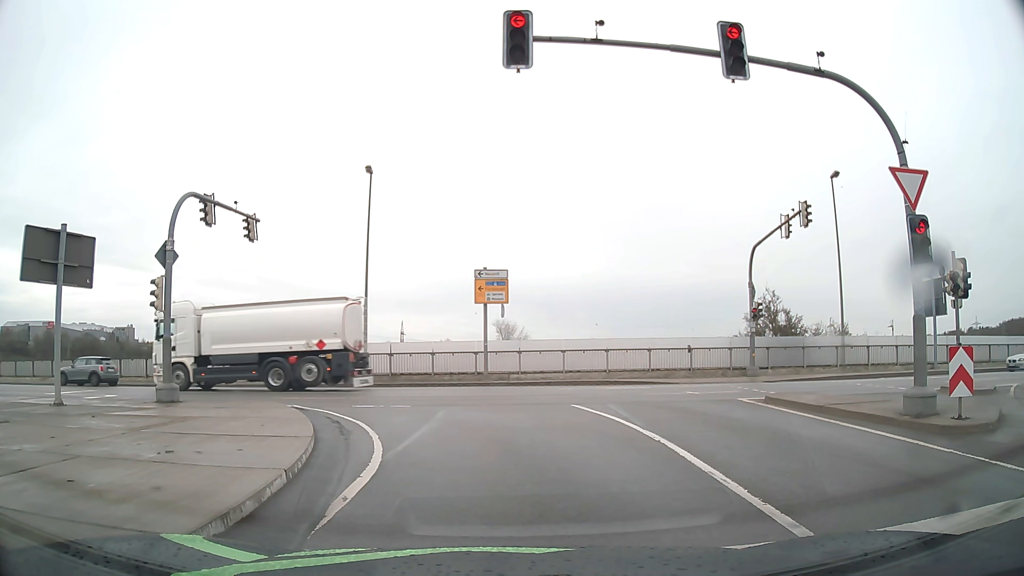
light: Day
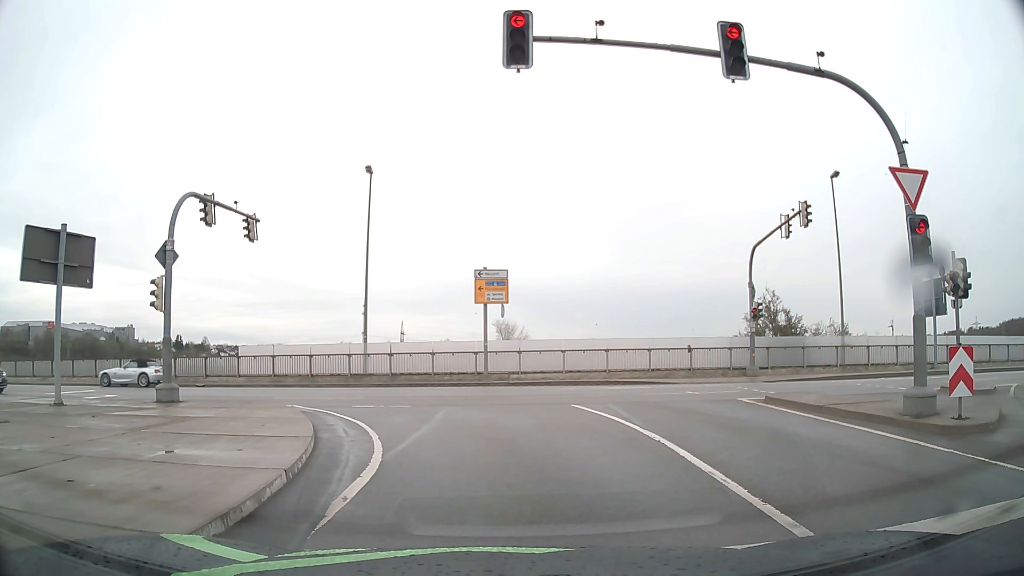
(0.0, 0.0) m; 0°
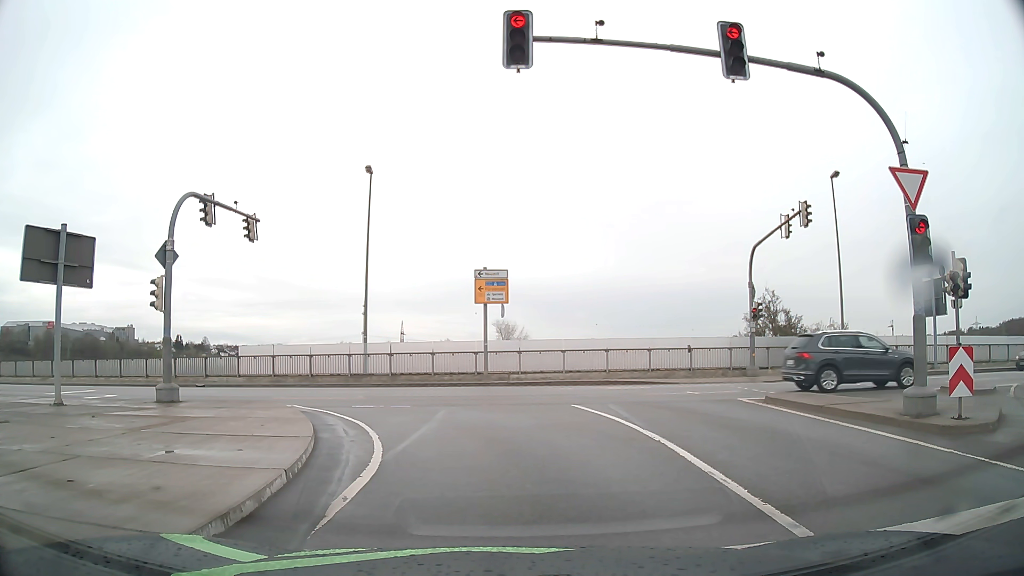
(0.0, 0.0) m; 0°
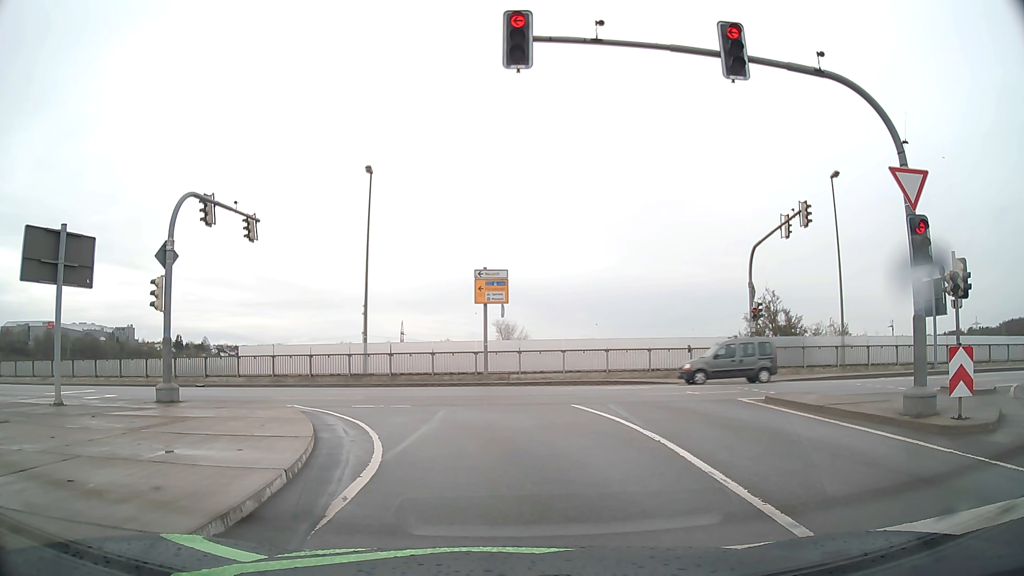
(0.0, 0.0) m; 0°
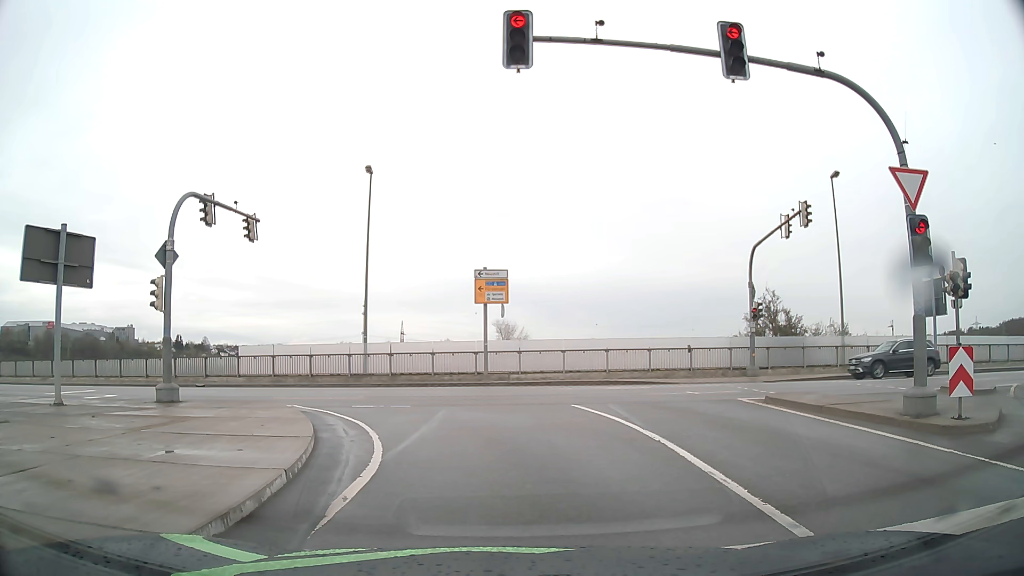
(0.0, 0.0) m; 0°
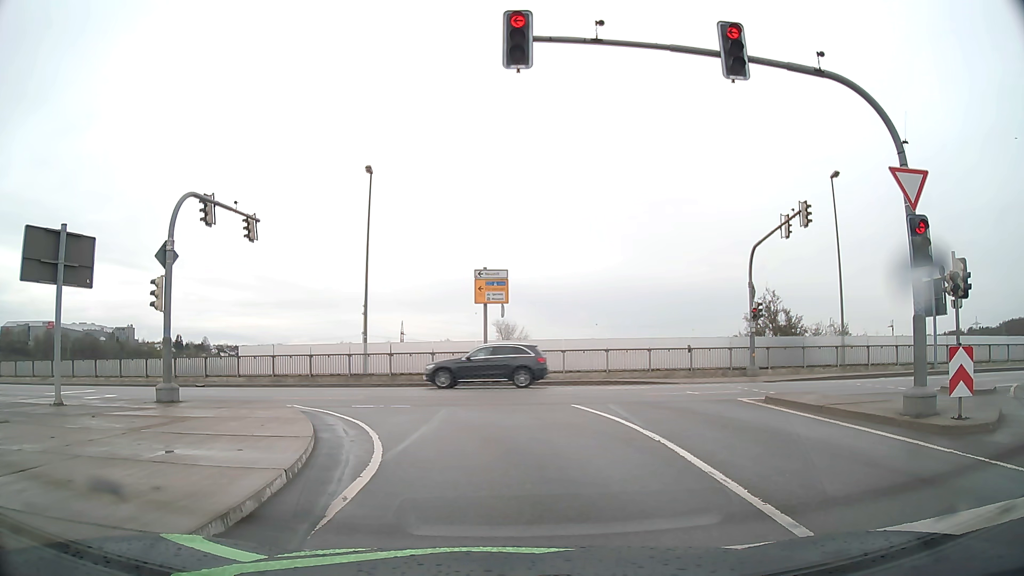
(0.0, 0.0) m; 0°
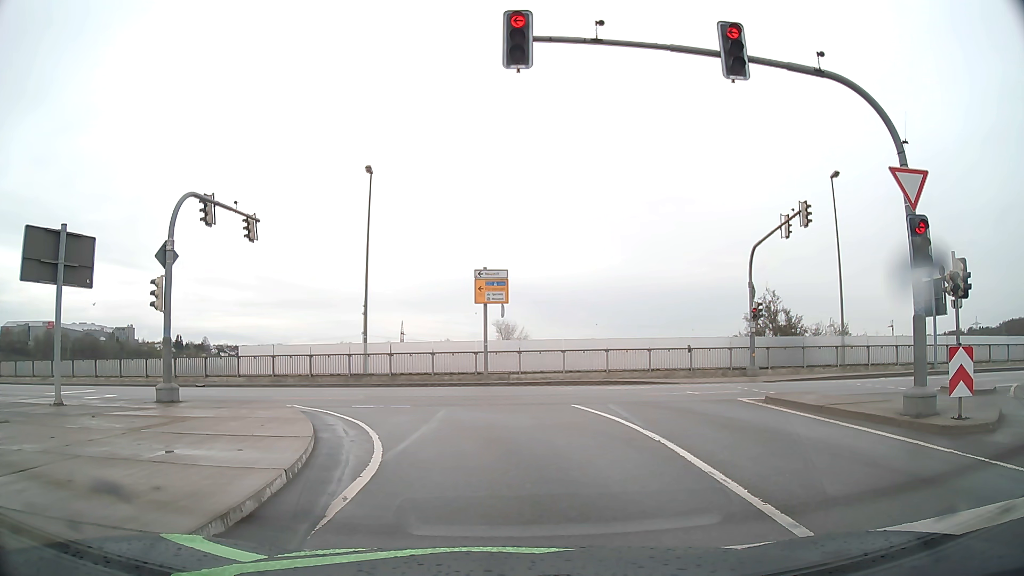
(0.0, 0.0) m; 0°
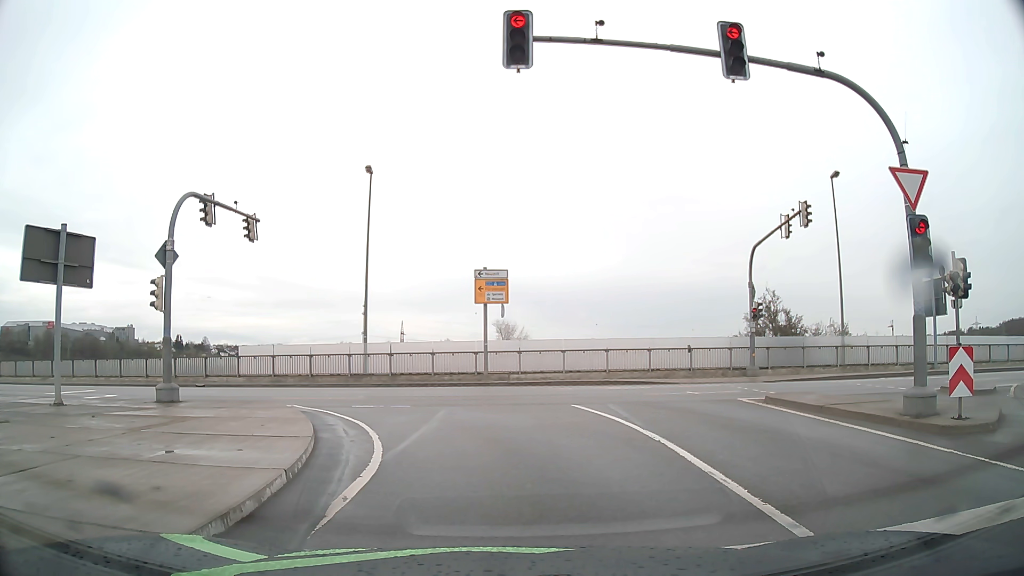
(0.0, 0.0) m; 0°
(0, +10) (-4, +19) (-11, +26) (-21, +28) (-31, +29) (-41, +30) (-51, +31) (-61, +33) (-71, +35) (-81, +36) m
